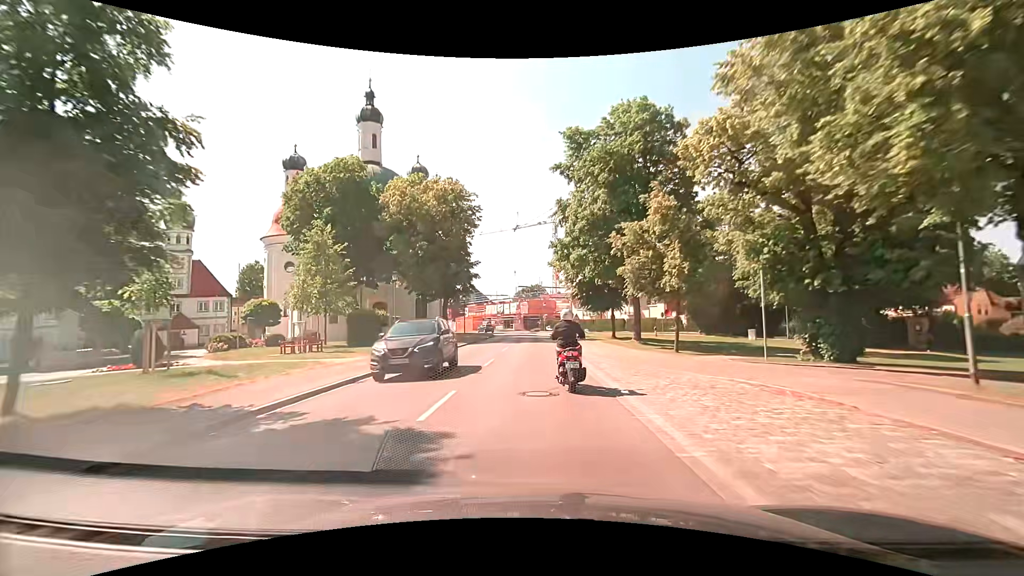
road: tertiary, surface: asphalt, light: Day
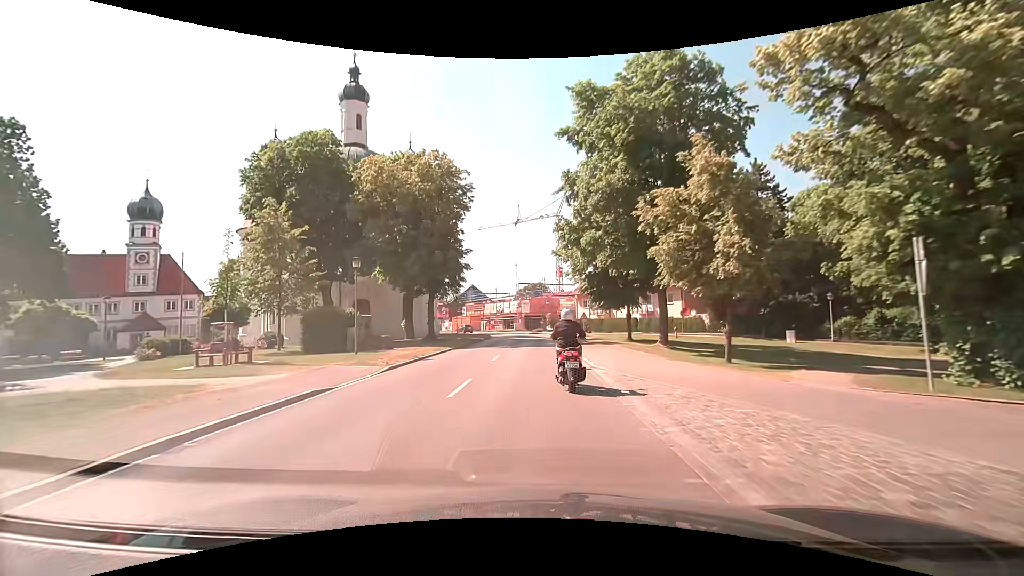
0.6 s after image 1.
(0.0, +6.8) m; 0°
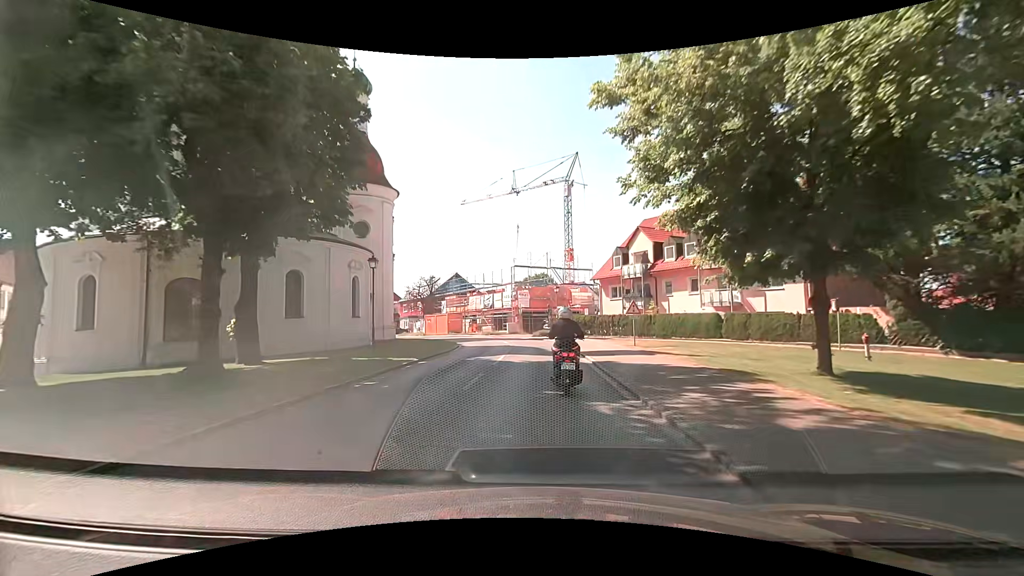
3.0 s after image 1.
(-0.1, +25.8) m; 0°
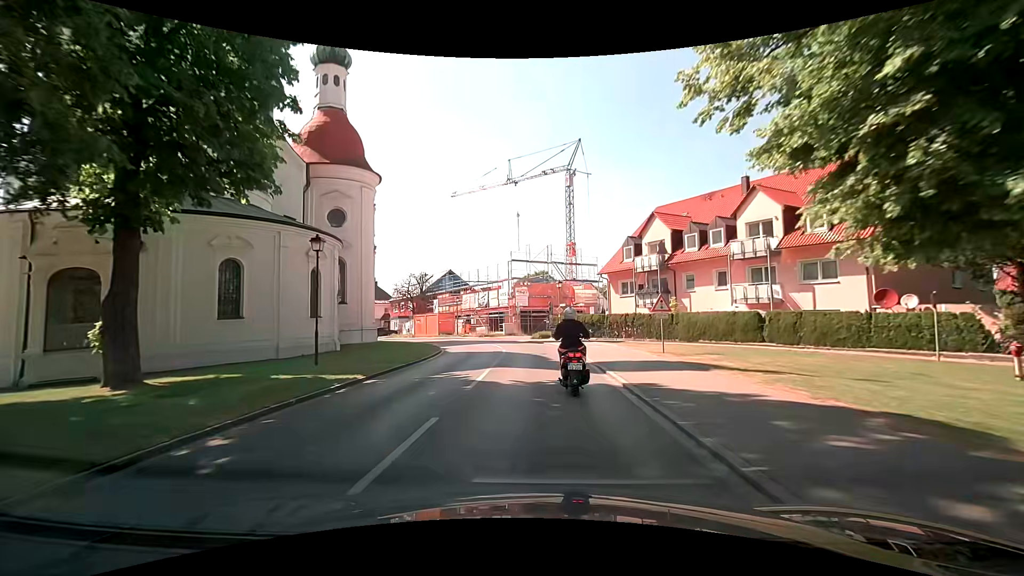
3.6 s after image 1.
(-0.1, +6.0) m; -1°
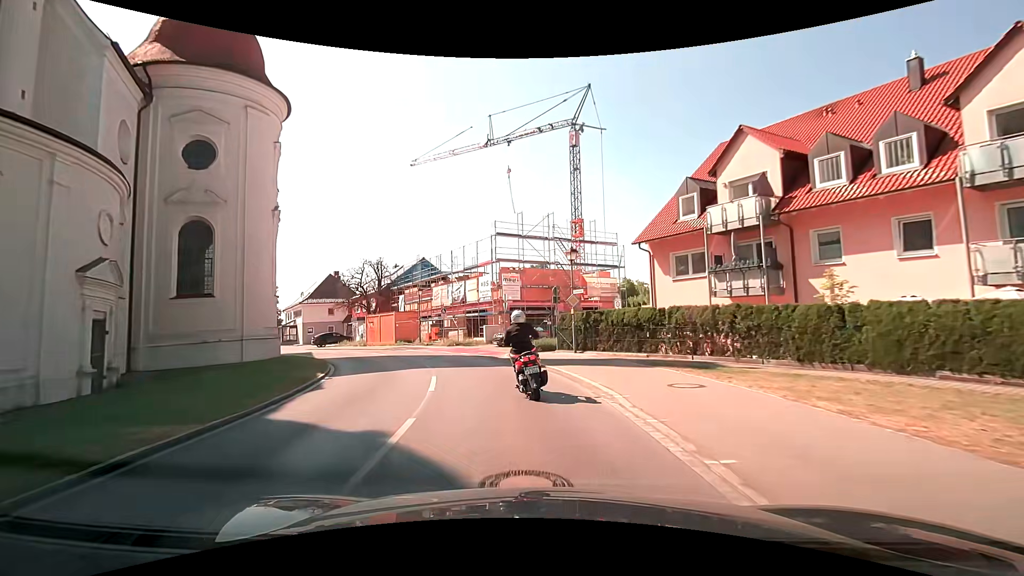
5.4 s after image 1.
(+0.2, +17.7) m; +1°
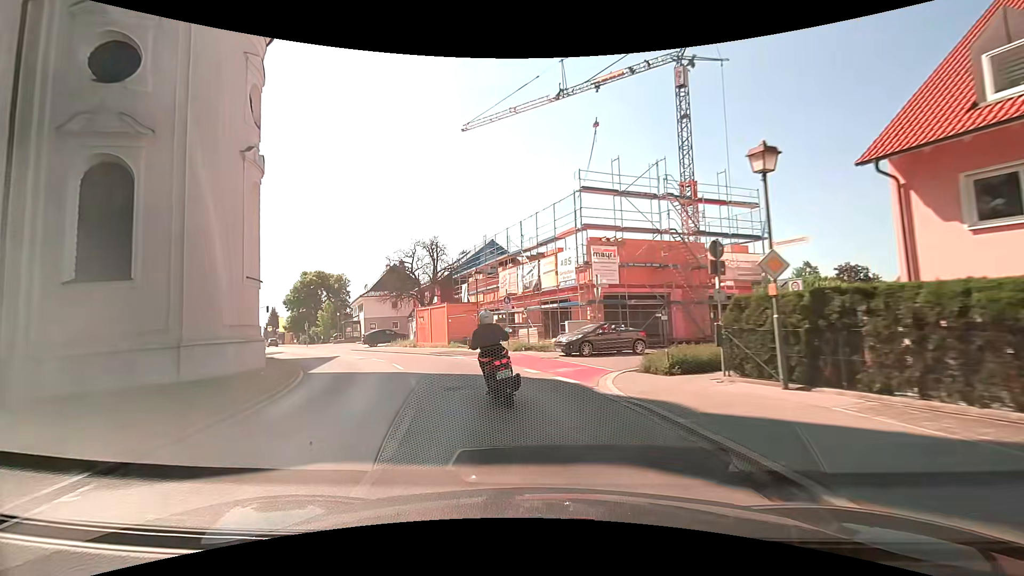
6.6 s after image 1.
(-0.9, +11.9) m; -10°
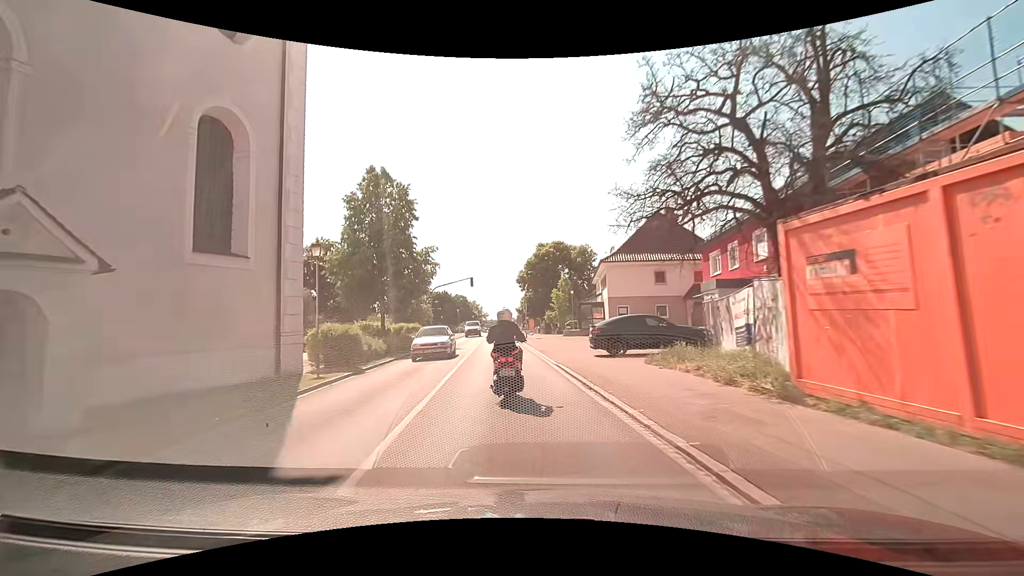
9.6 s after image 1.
(-7.6, +28.3) m; -28°
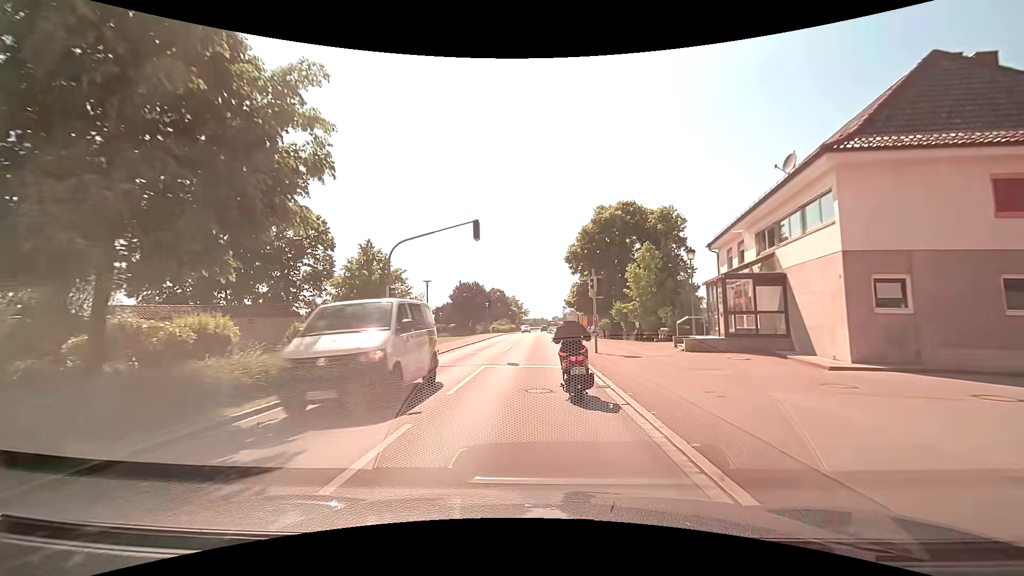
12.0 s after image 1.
(-1.9, +25.8) m; -6°
(0, +10) (0, +20) (0, +30) (0, +40) (0, +50) (0, +60) (0, +70) (0, +80) (0, +90) (0, +100) m
